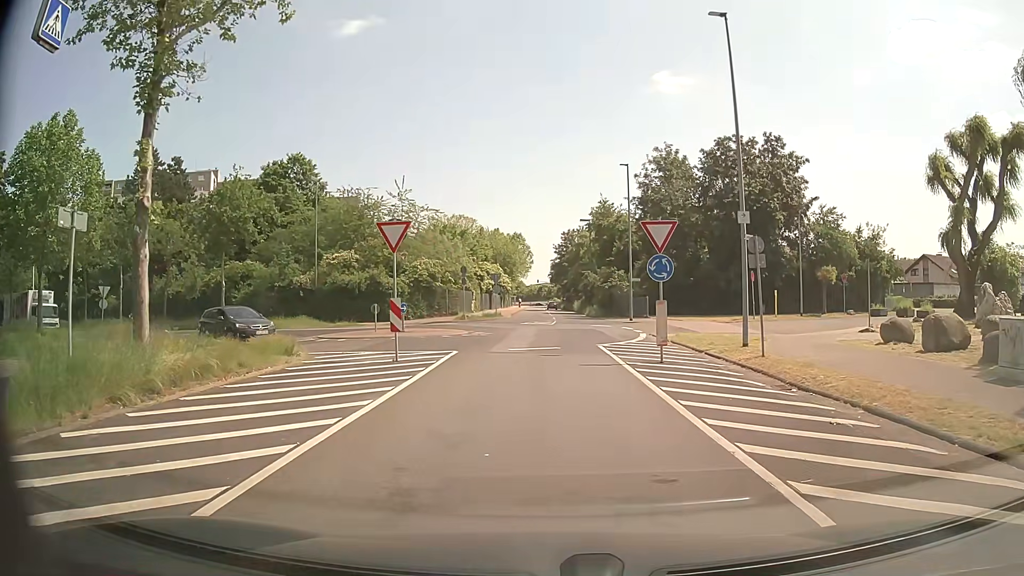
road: unclassified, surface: asphalt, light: Day
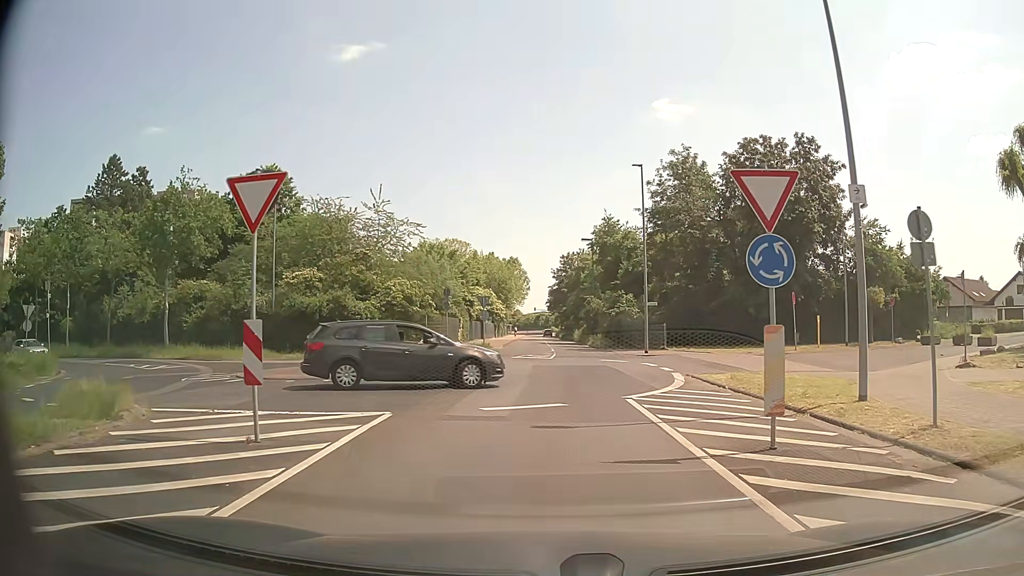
(0.0, +7.8) m; 0°
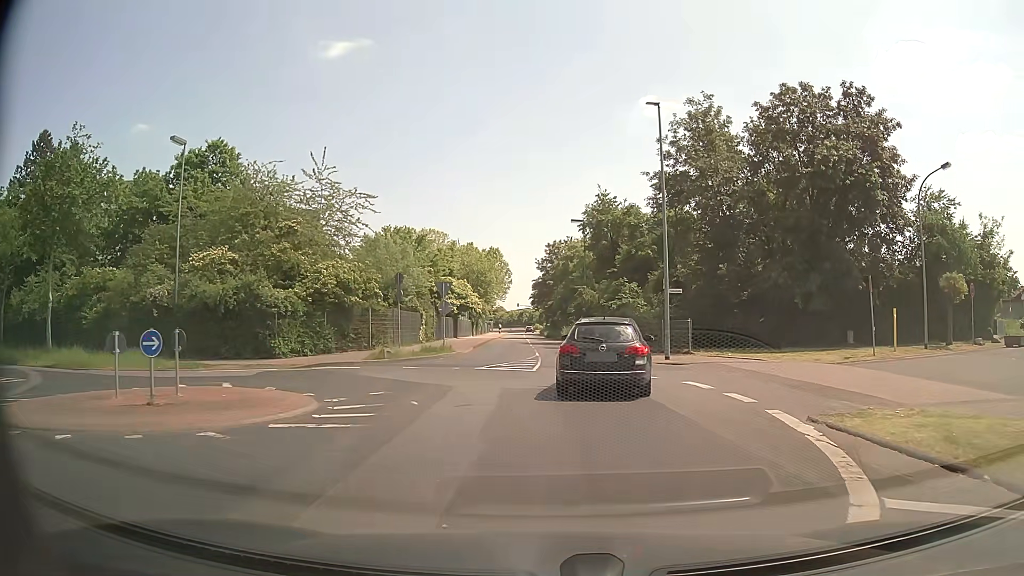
(+0.1, +10.5) m; +1°
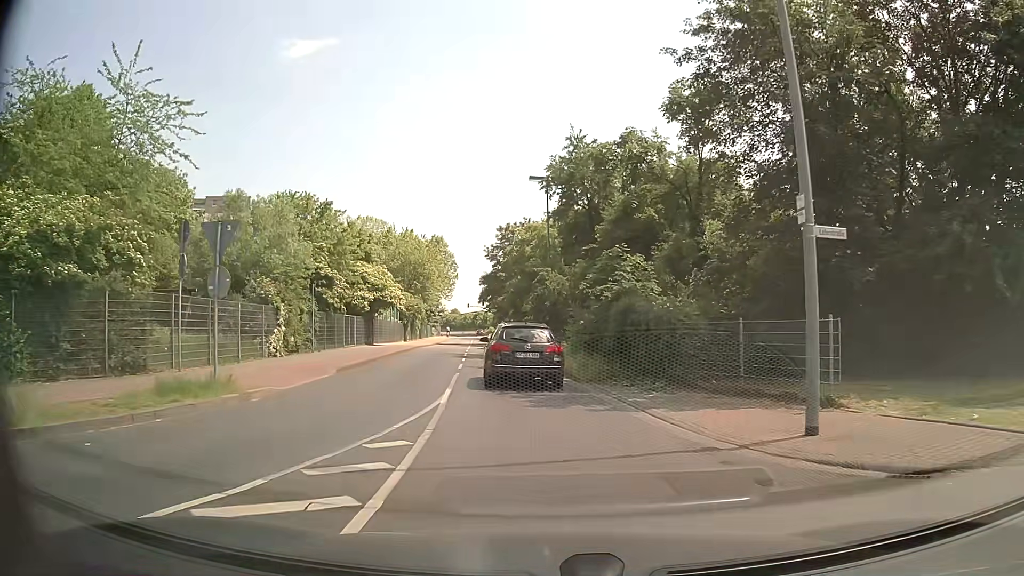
(+0.8, +17.9) m; +4°
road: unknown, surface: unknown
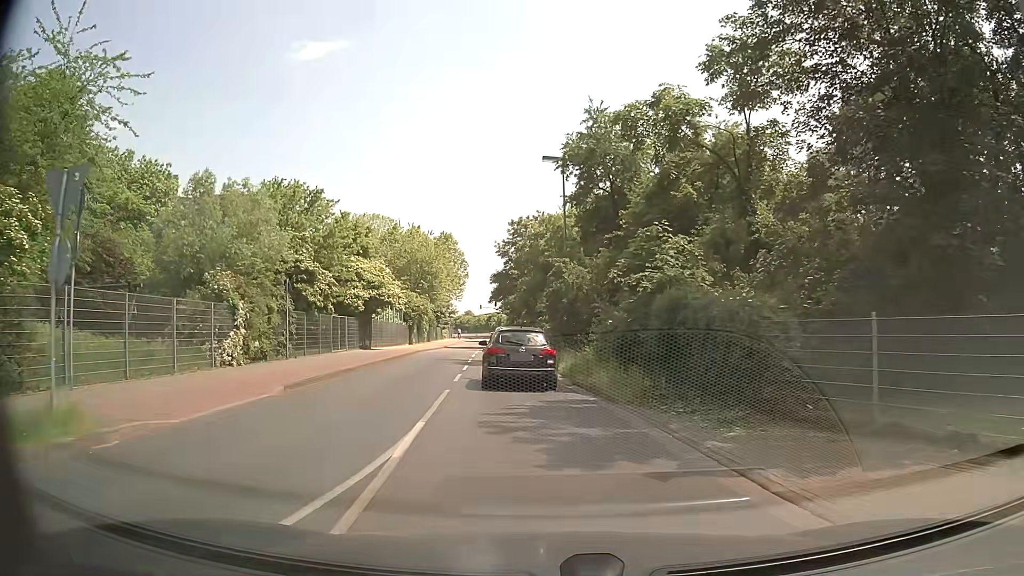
(0.0, +5.0) m; -1°
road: unclassified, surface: asphalt
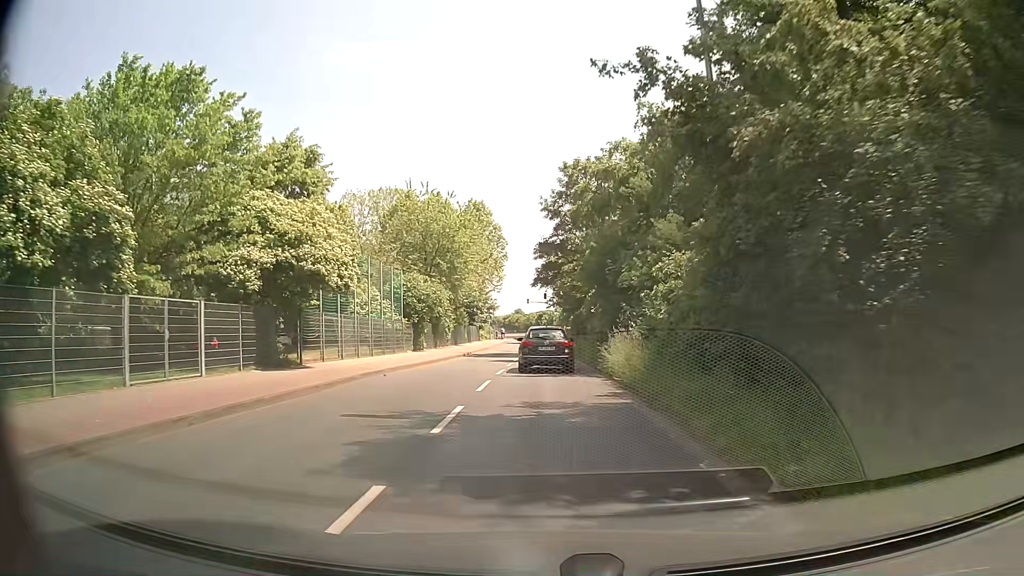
(-1.2, +21.7) m; -5°
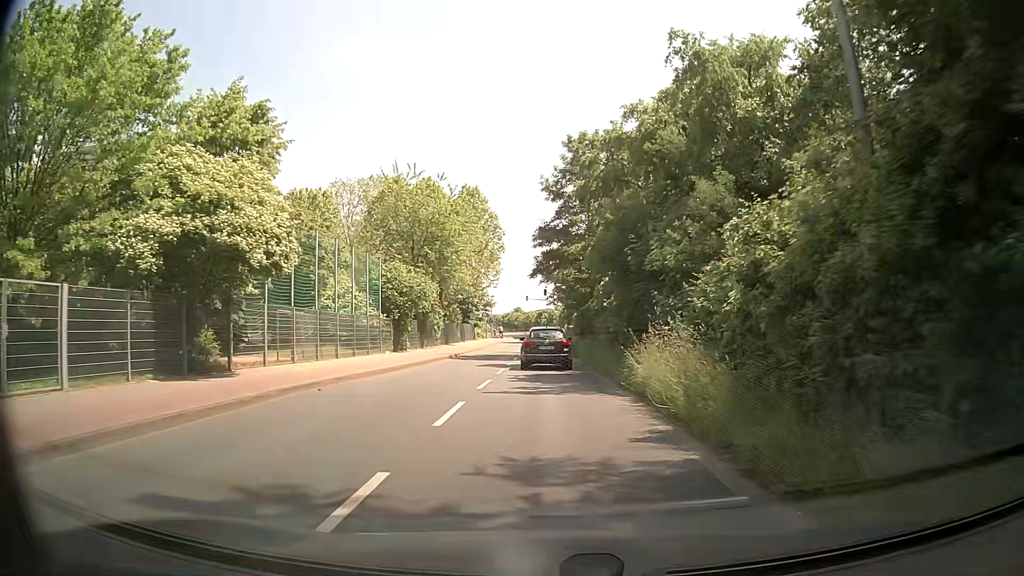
(0.0, +5.8) m; 0°
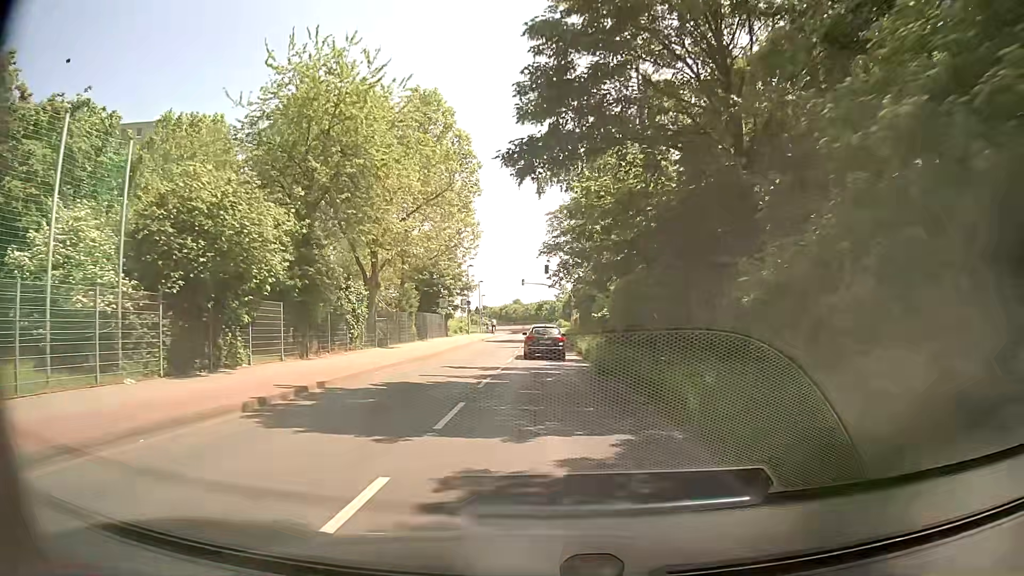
(-0.1, +24.0) m; 0°
(0, +10) (0, +20) (0, +30) (0, +40) (0, +50) (0, +60) (0, +70) (0, +80) (-1, +90) (-1, +100) m
